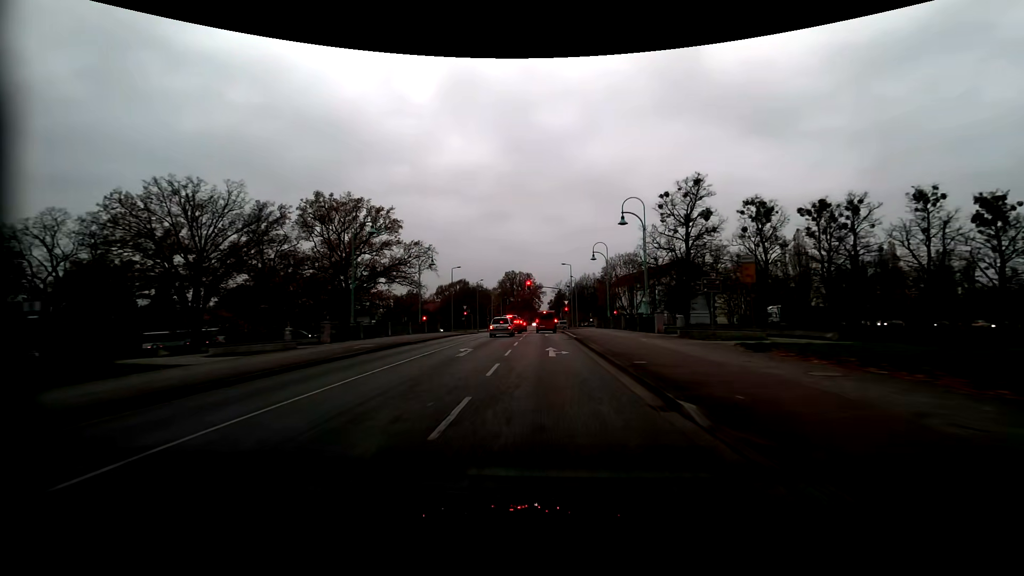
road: tertiary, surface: asphalt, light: Day
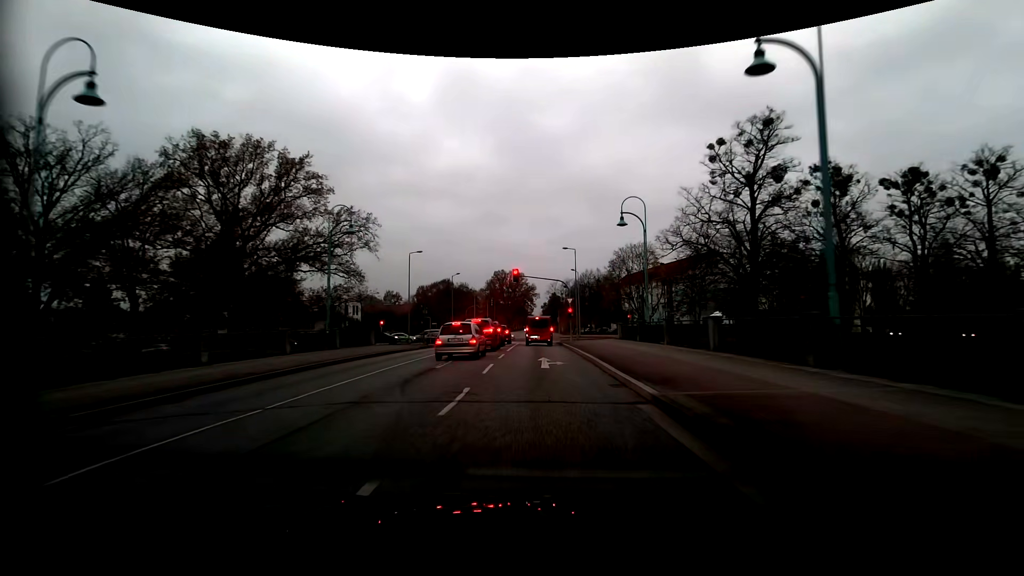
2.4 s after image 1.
(+0.2, +22.0) m; +1°
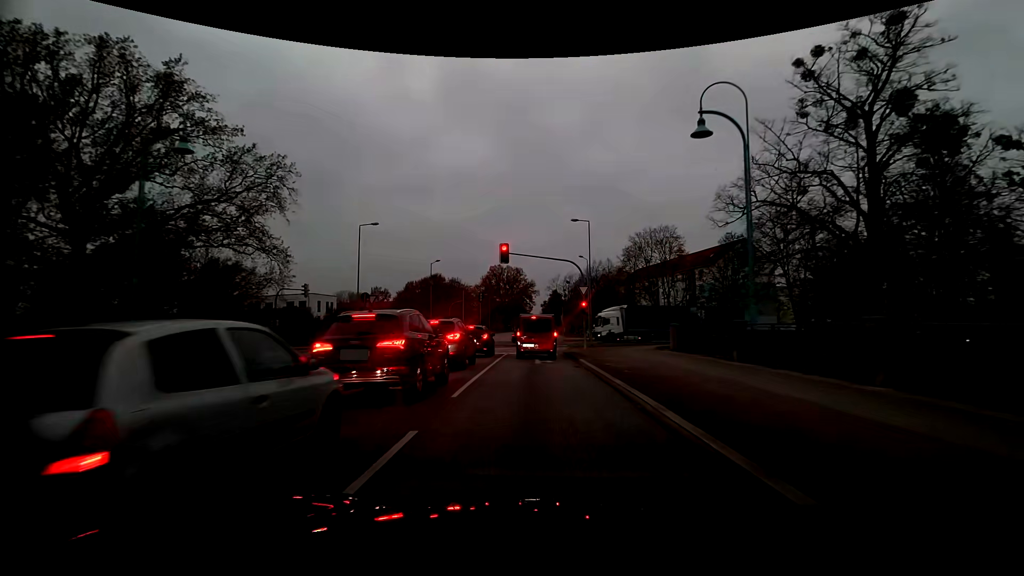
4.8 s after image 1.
(0.0, +15.3) m; 0°
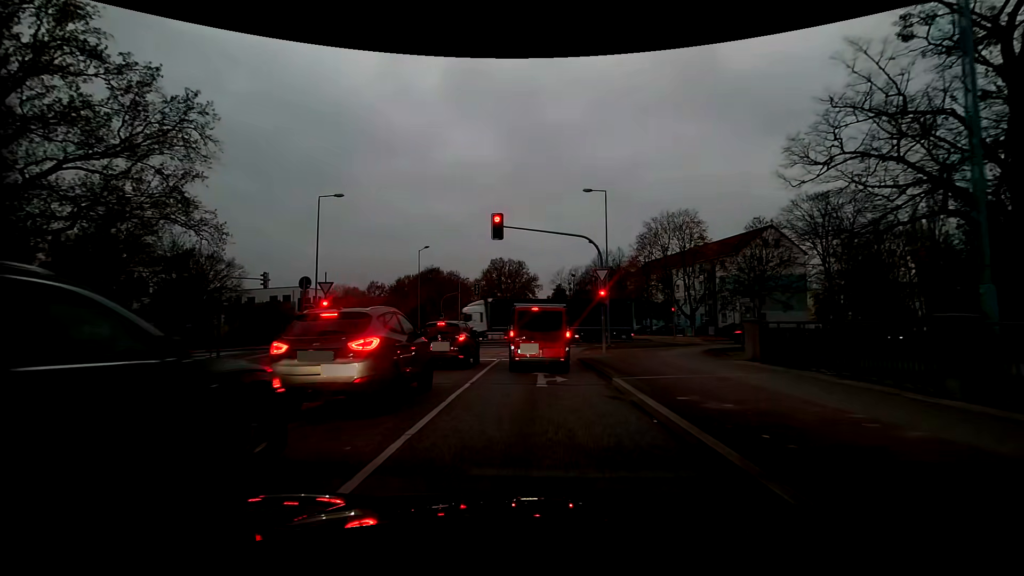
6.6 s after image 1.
(0.0, +8.0) m; -1°
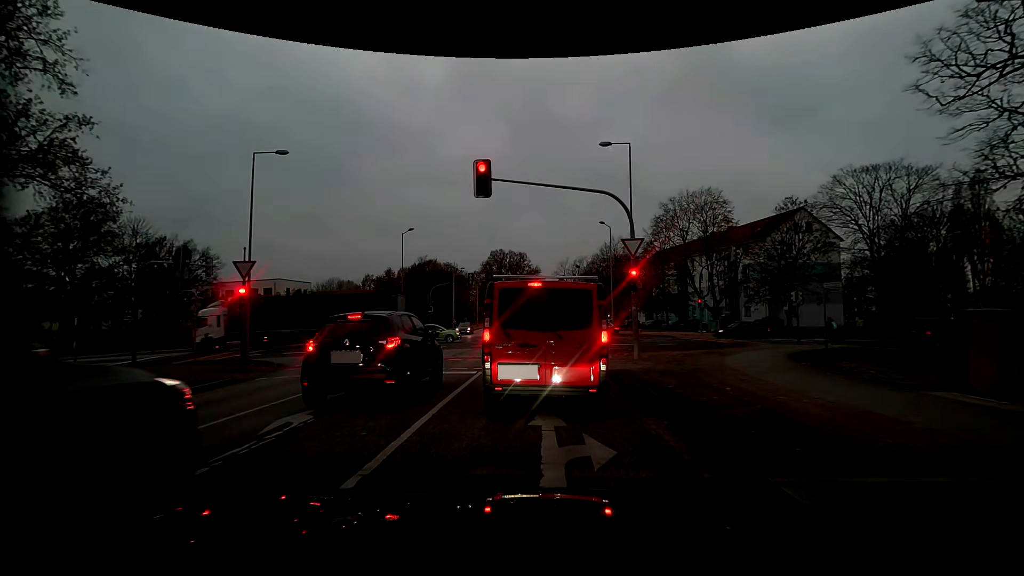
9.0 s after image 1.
(0.0, +7.5) m; 0°
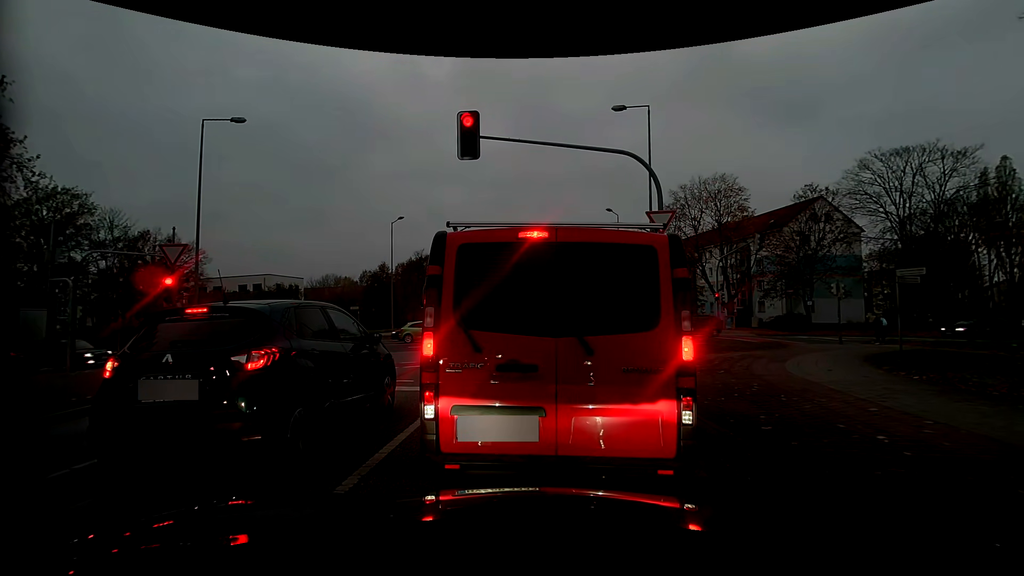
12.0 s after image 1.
(0.0, +3.5) m; -1°
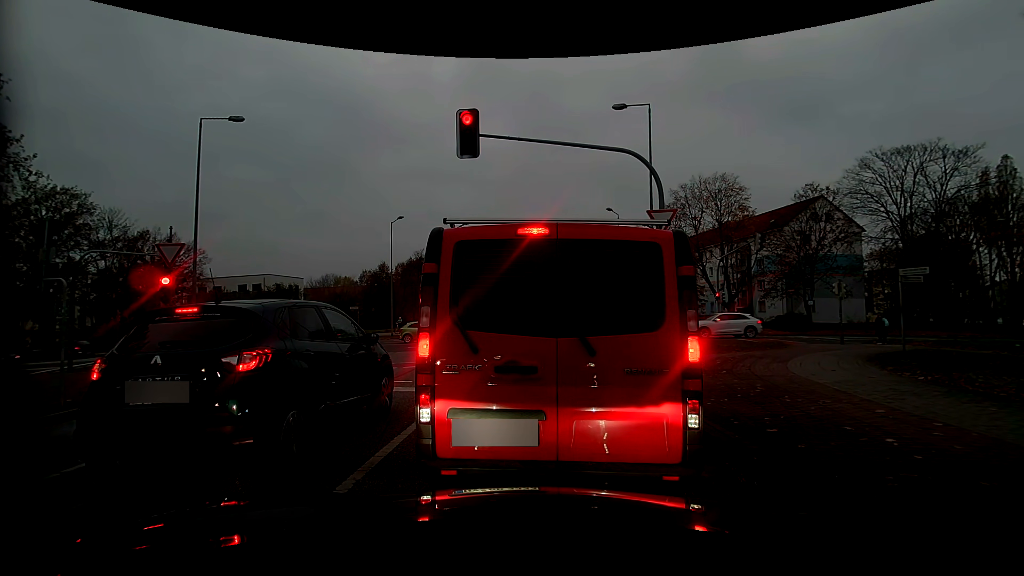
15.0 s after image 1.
(0.0, +0.2) m; 0°
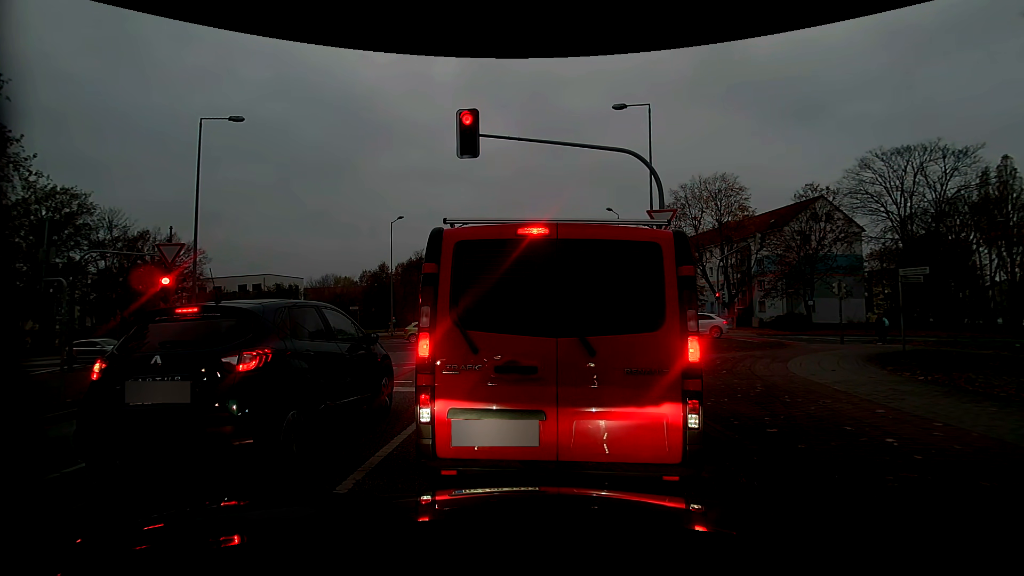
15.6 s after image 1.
(0.0, 0.0) m; 0°
(0, +10) (0, +20) (0, +30) (0, +40) (0, +50) (0, +60) (0, +70) (0, +80) (0, +90) (+1, +100) m
